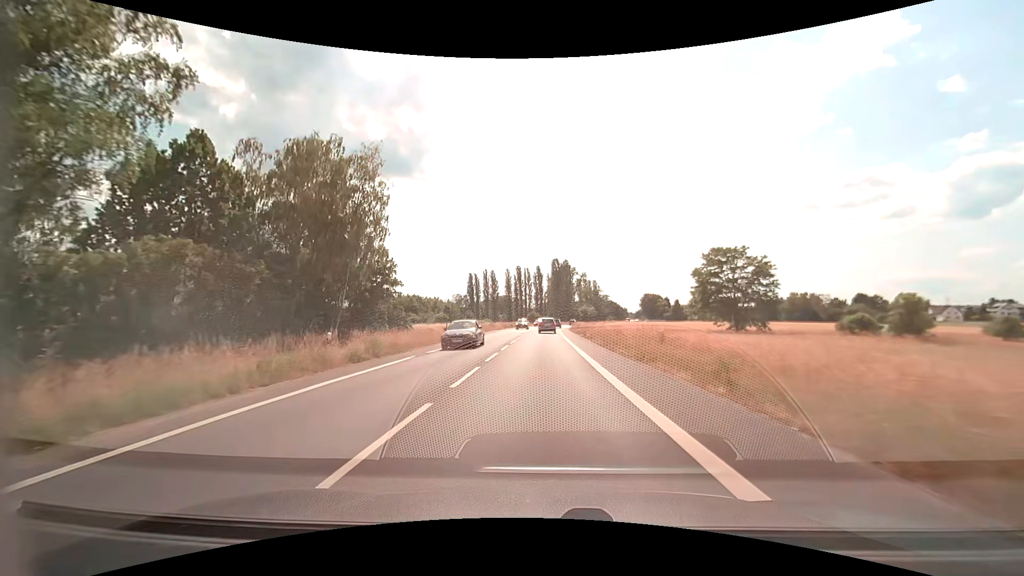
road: secondary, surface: asphalt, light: Day
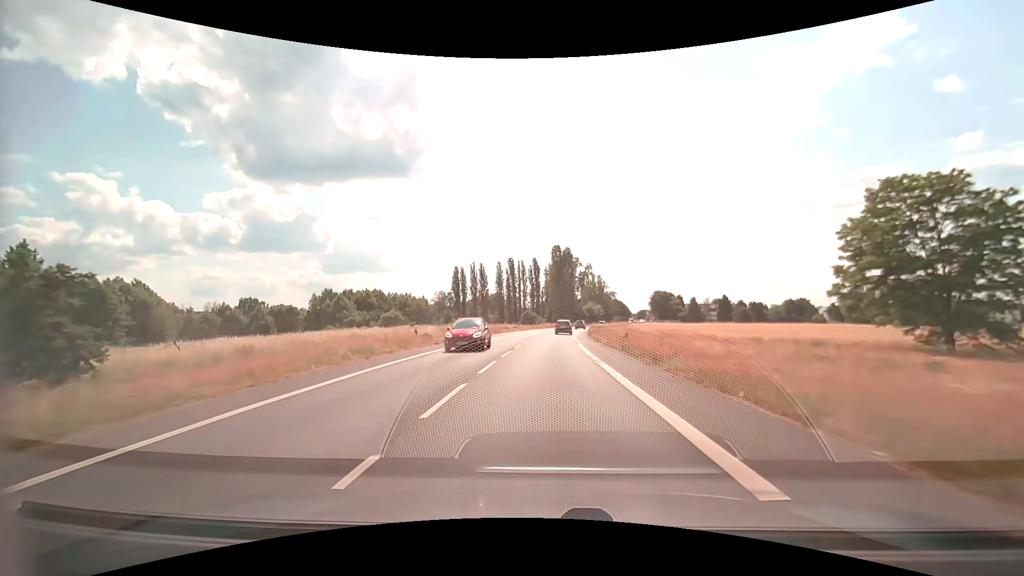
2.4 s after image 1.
(-0.1, +39.3) m; 0°
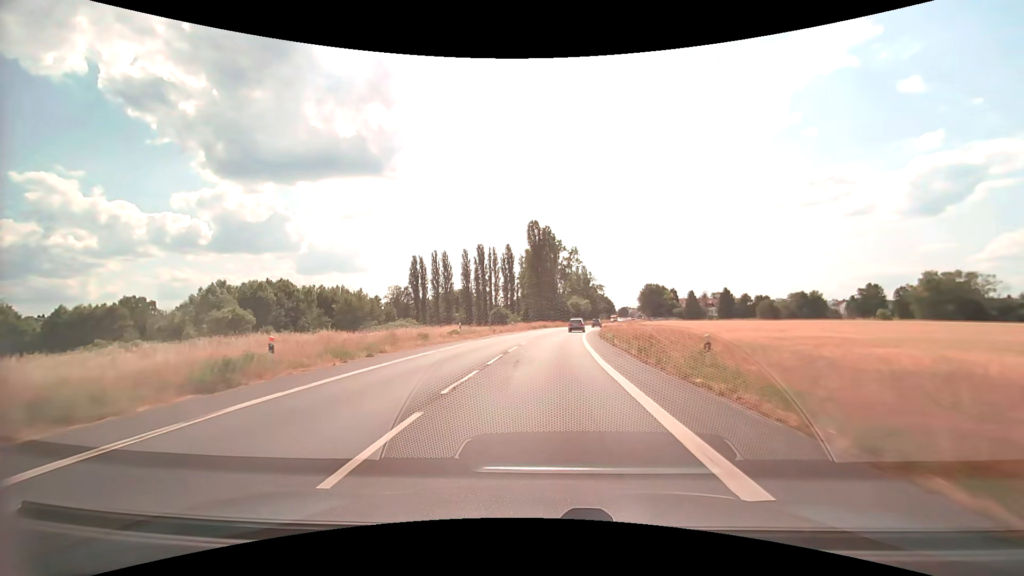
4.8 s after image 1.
(+0.9, +39.0) m; +3°
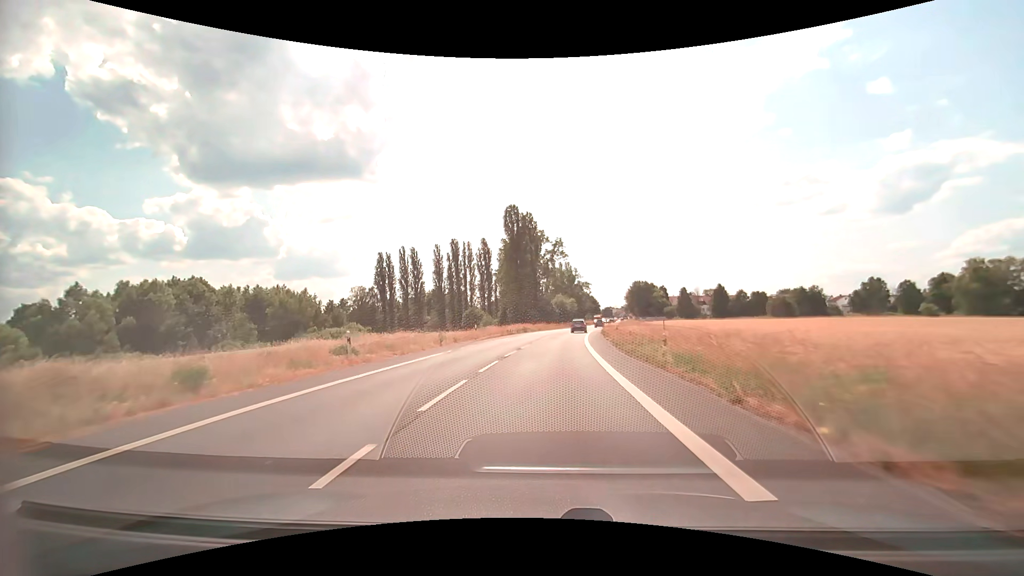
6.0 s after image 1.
(+0.4, +19.5) m; +2°
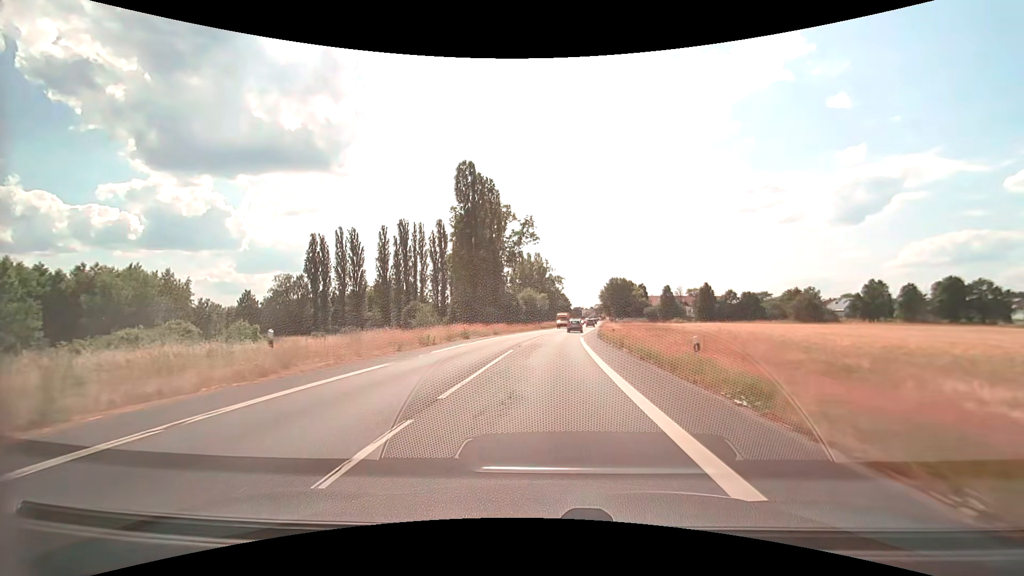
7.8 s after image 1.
(+0.8, +28.8) m; +3°
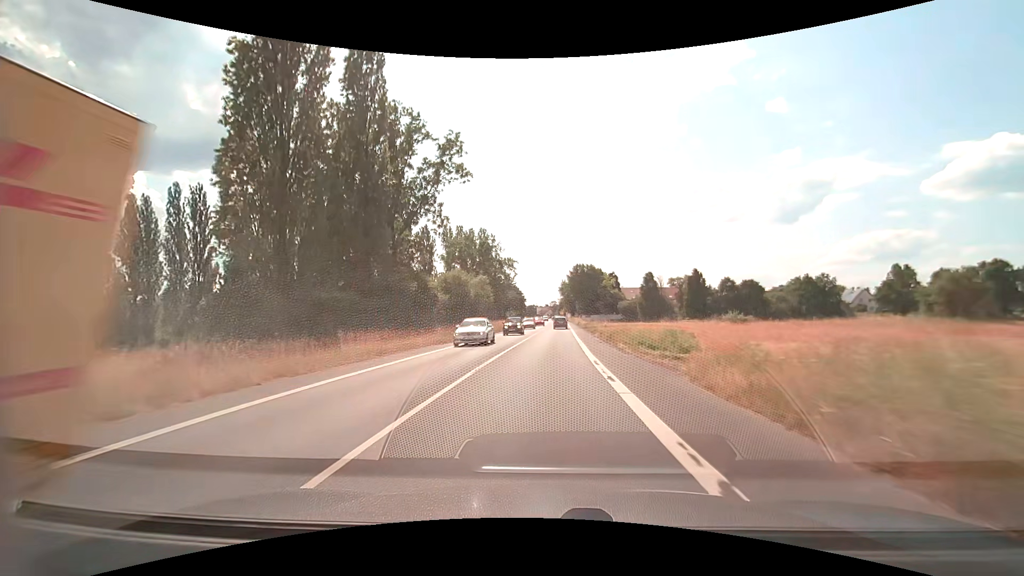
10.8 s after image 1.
(+2.2, +47.3) m; +5°
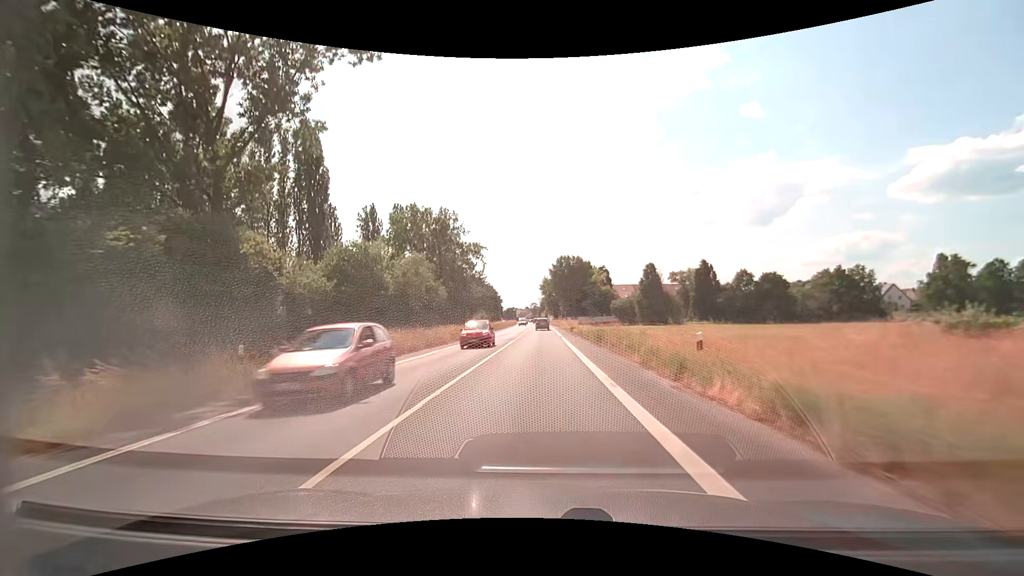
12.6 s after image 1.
(+0.7, +28.9) m; +2°
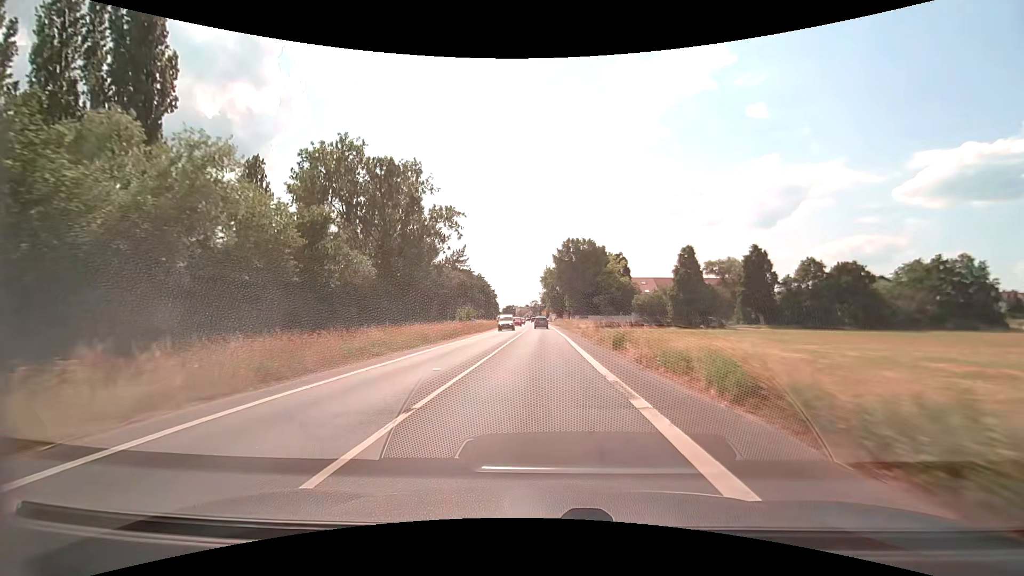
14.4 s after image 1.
(-0.1, +29.6) m; 0°
(0, +10) (0, +20) (0, +30) (0, +40) (0, +50) (0, +60) (-1, +70) (-1, +80) (-1, +90) (-1, +100) m
